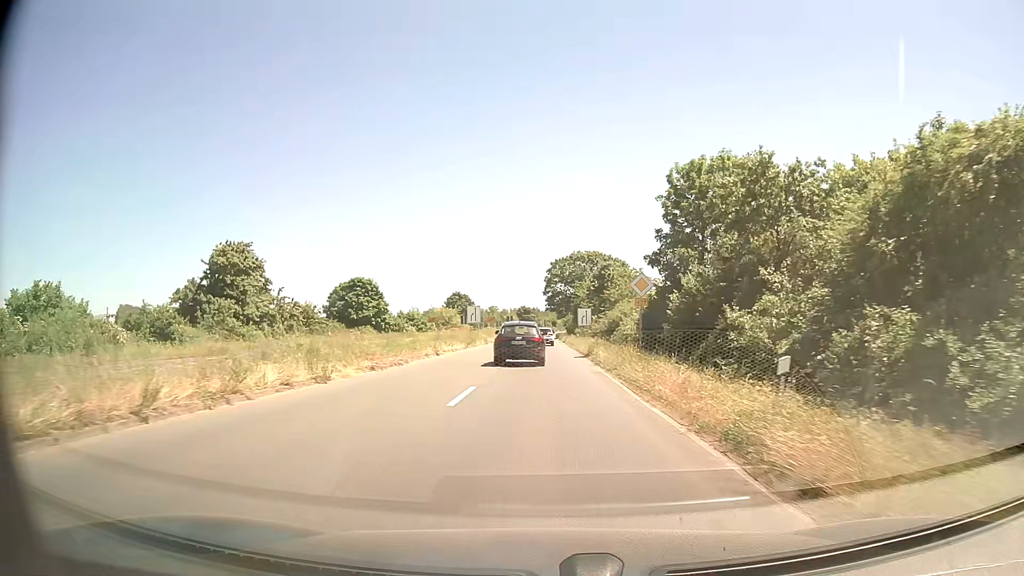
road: primary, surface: asphalt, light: Day
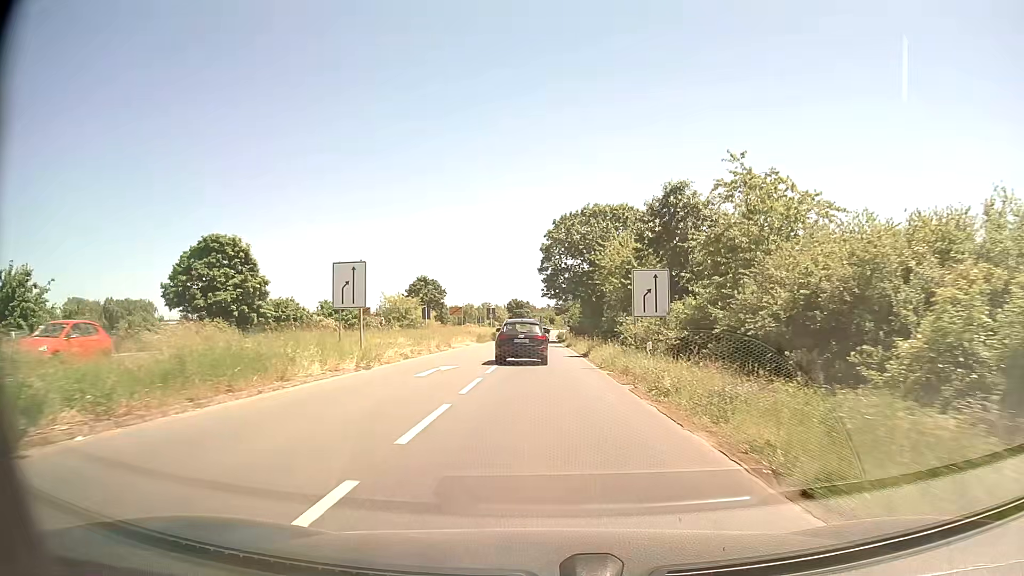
(+0.3, +40.5) m; +1°
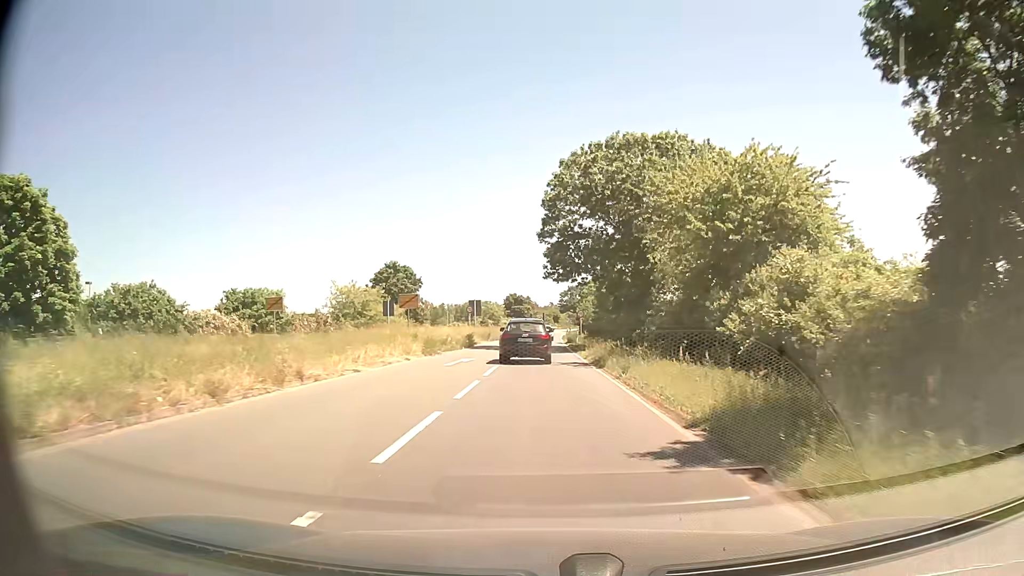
(-0.1, +25.3) m; 0°
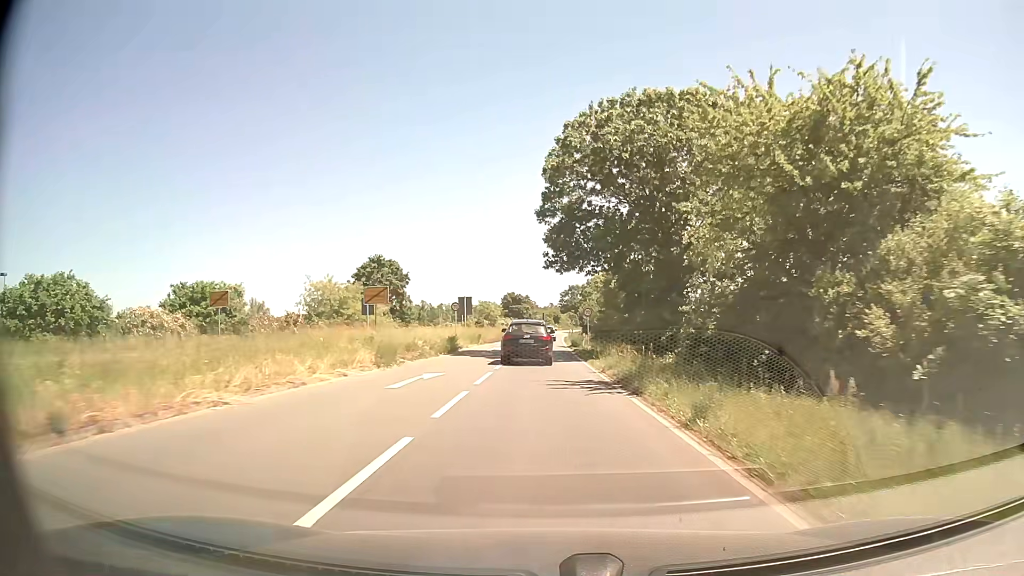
(-0.1, +8.6) m; 0°
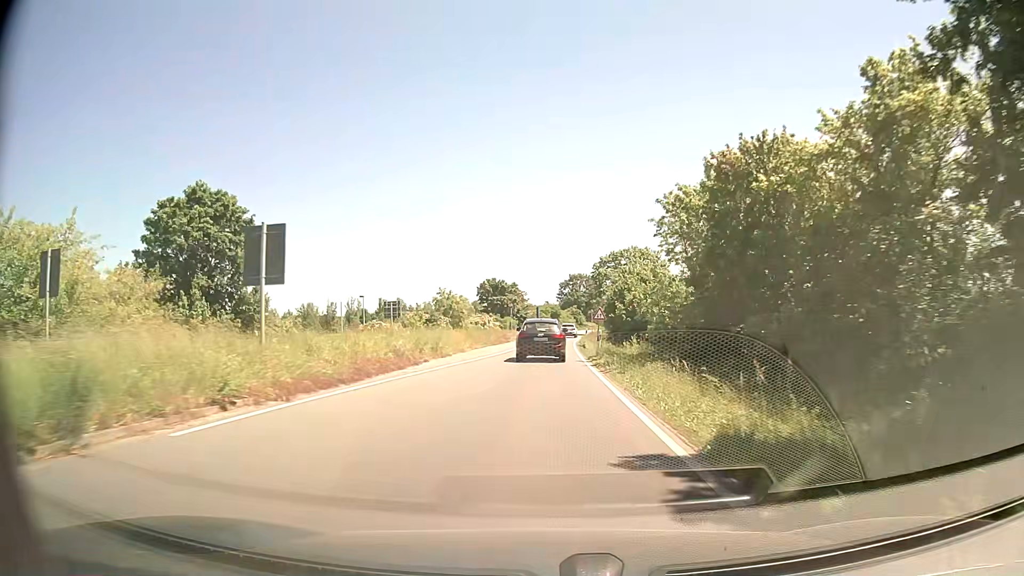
(+0.1, +44.1) m; 0°
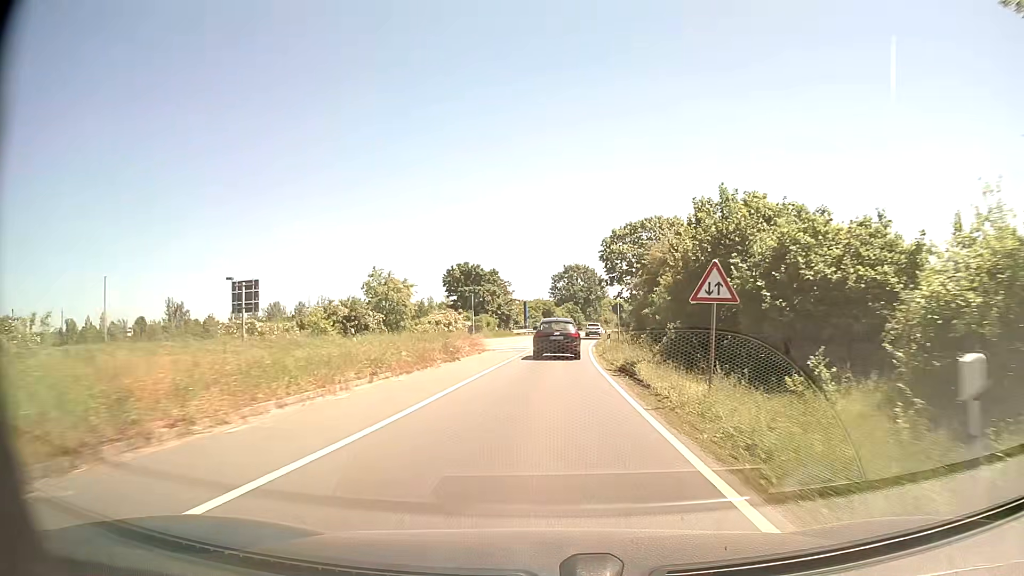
(+0.2, +27.3) m; +1°
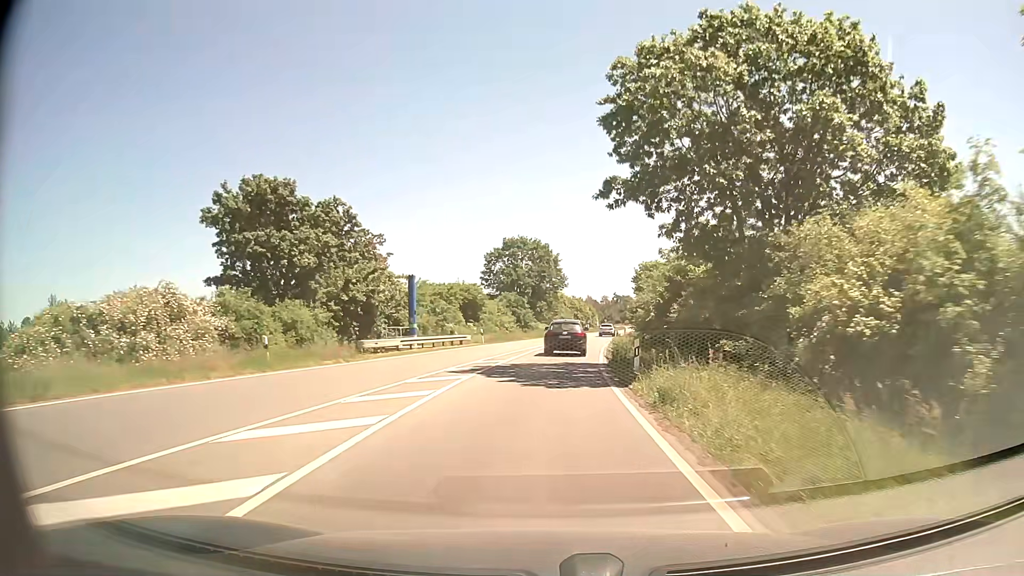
(+1.6, +46.7) m; +4°
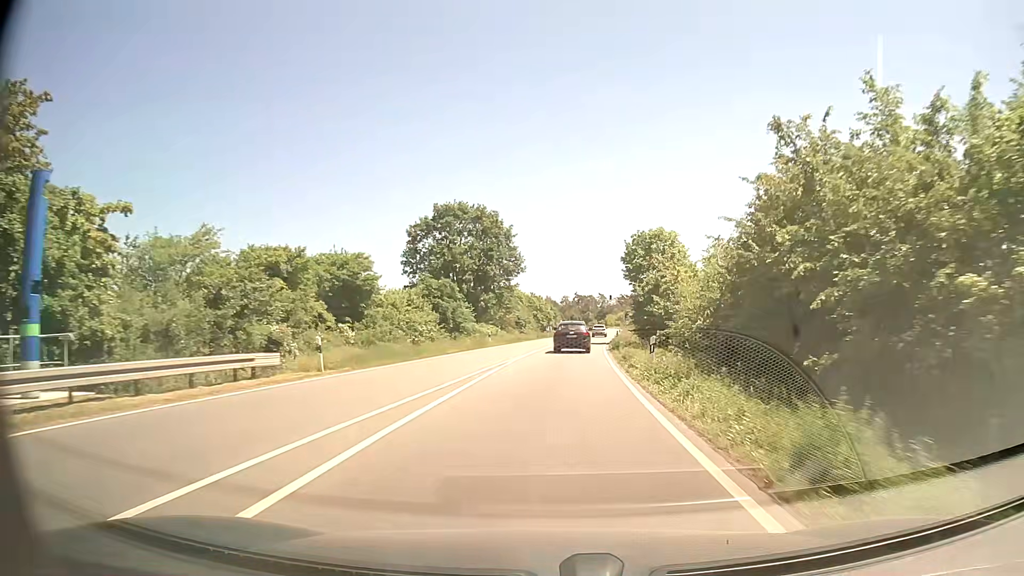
(+0.9, +28.6) m; +3°
(0, +10) (+1, +20) (+1, +30) (+2, +40) (+3, +50) (+4, +60) (+6, +70) (+7, +80) (+8, +90) (+10, +99) m
